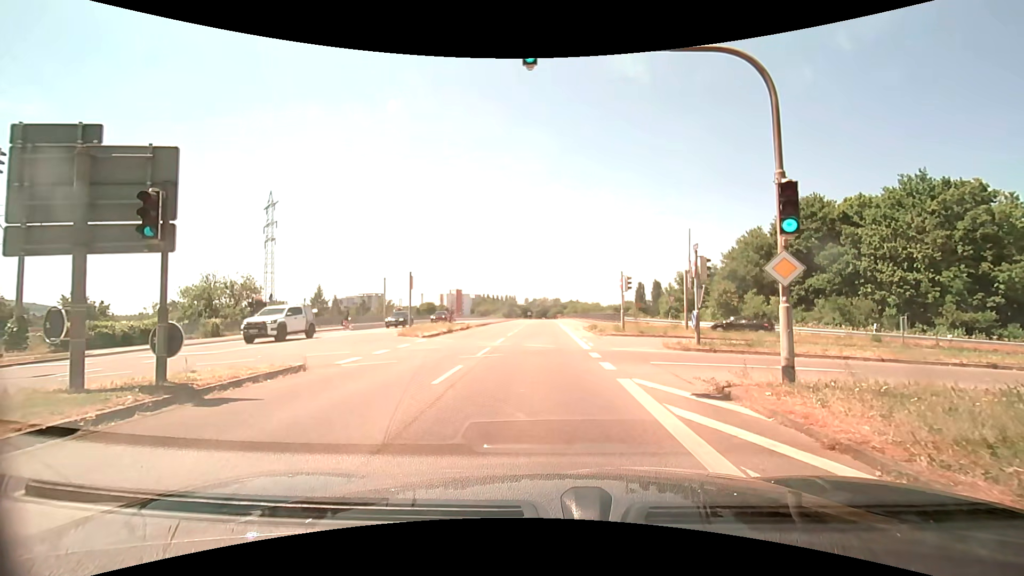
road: secondary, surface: asphalt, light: Day
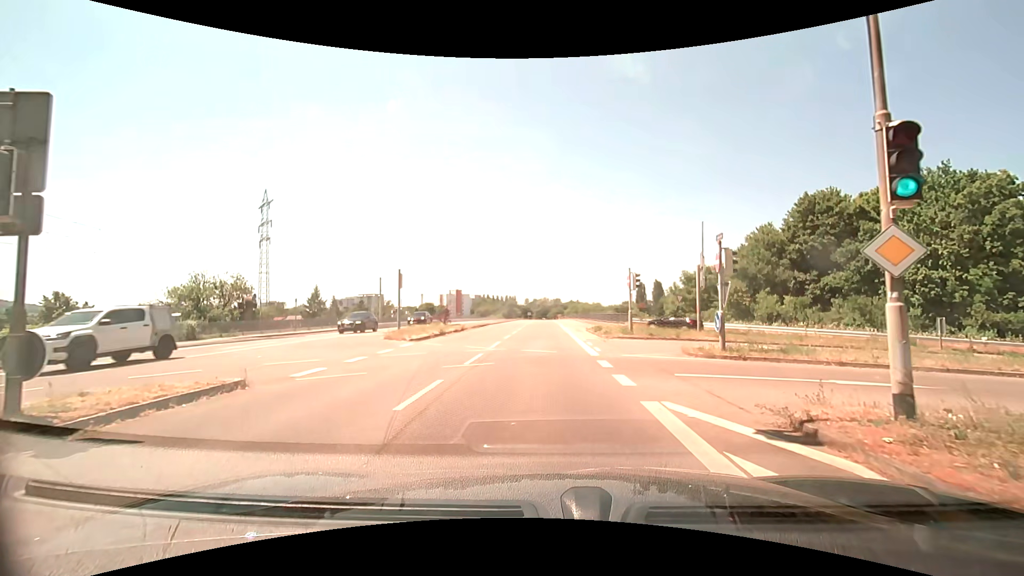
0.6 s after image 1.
(-0.1, +2.6) m; -2°
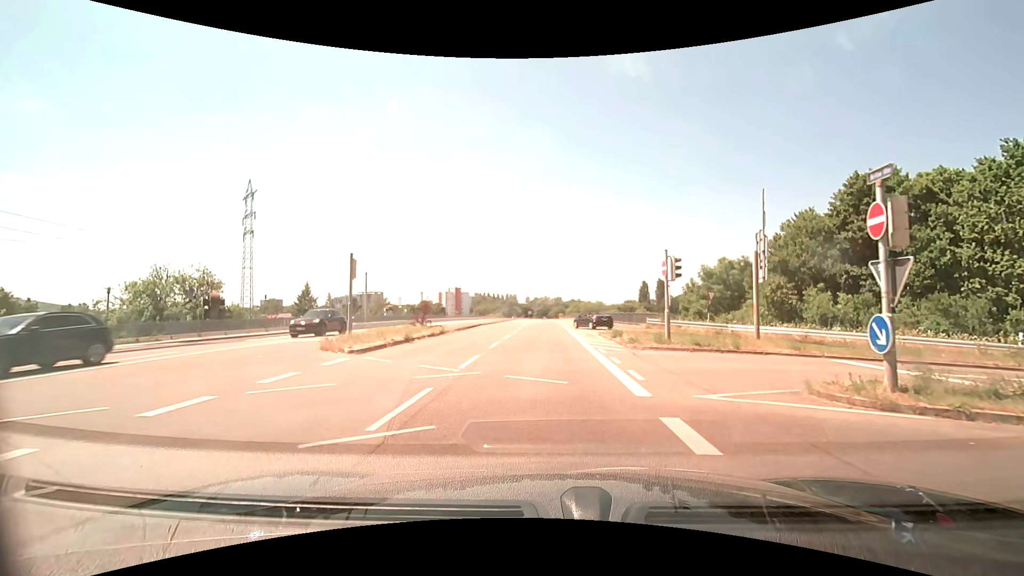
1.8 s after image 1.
(0.0, +7.5) m; 0°
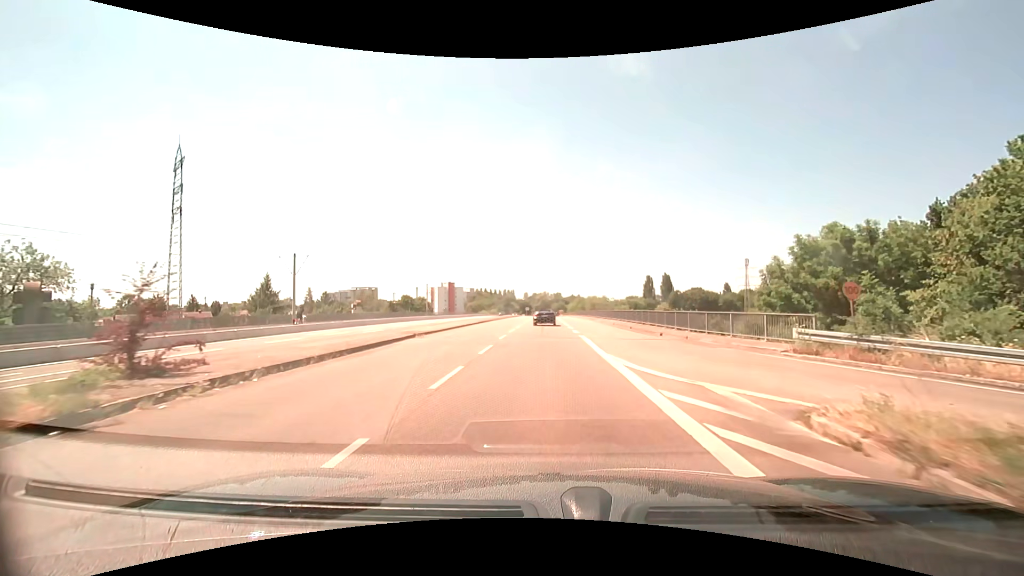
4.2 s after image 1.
(+0.1, +22.0) m; 0°
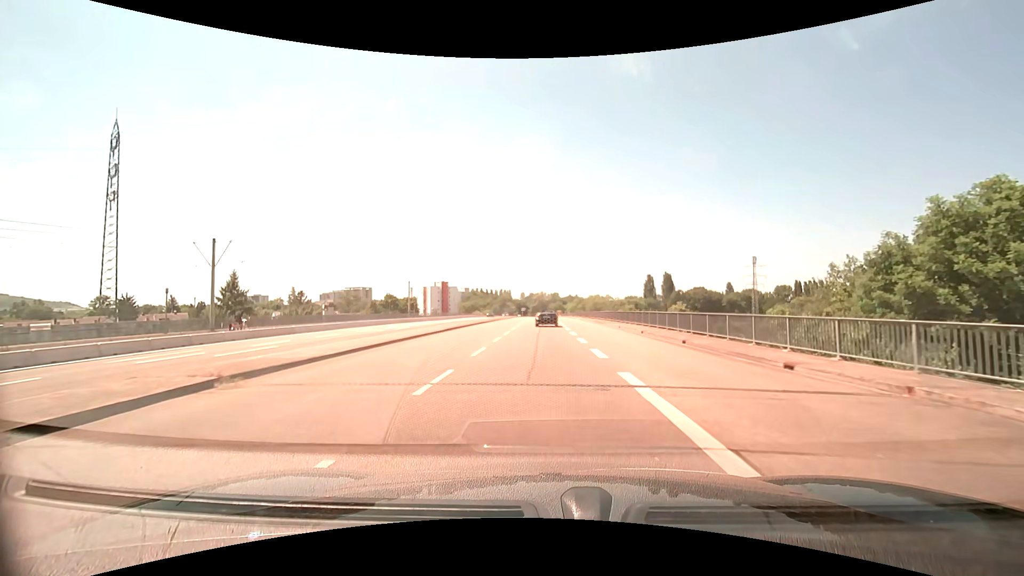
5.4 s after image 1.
(0.0, +12.9) m; 0°
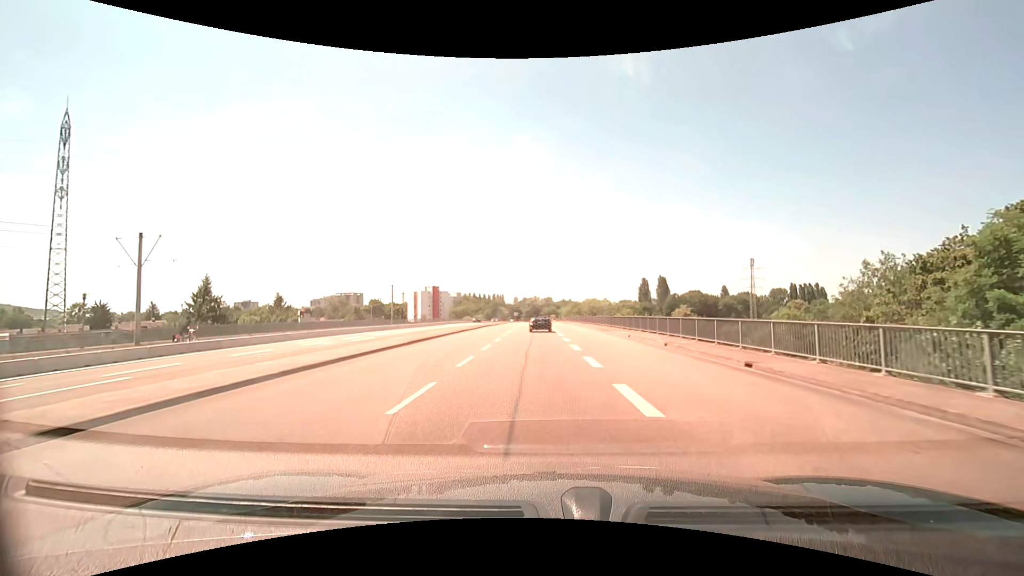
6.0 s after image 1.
(0.0, +6.7) m; +1°
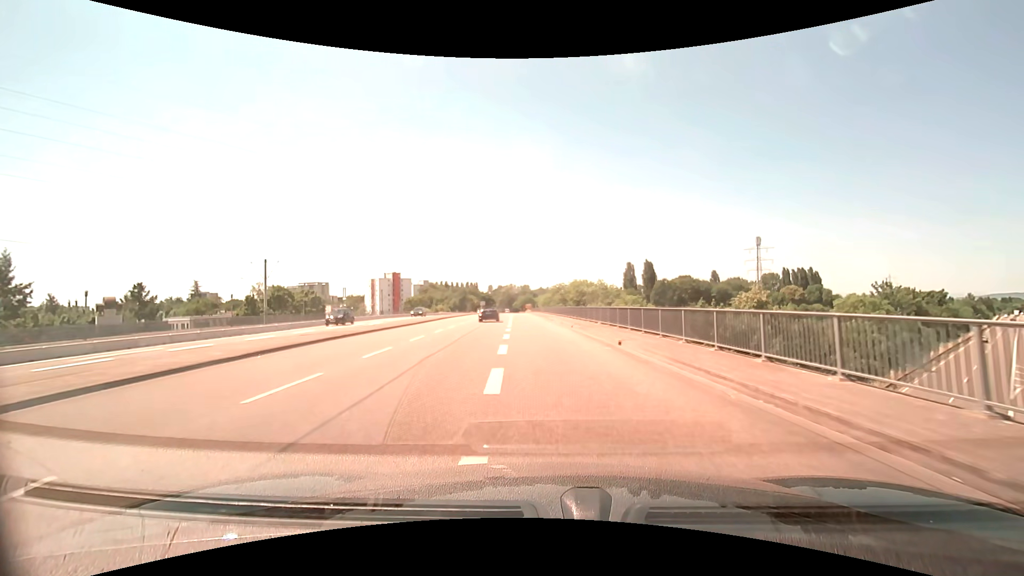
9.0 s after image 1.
(+1.1, +35.1) m; +2°
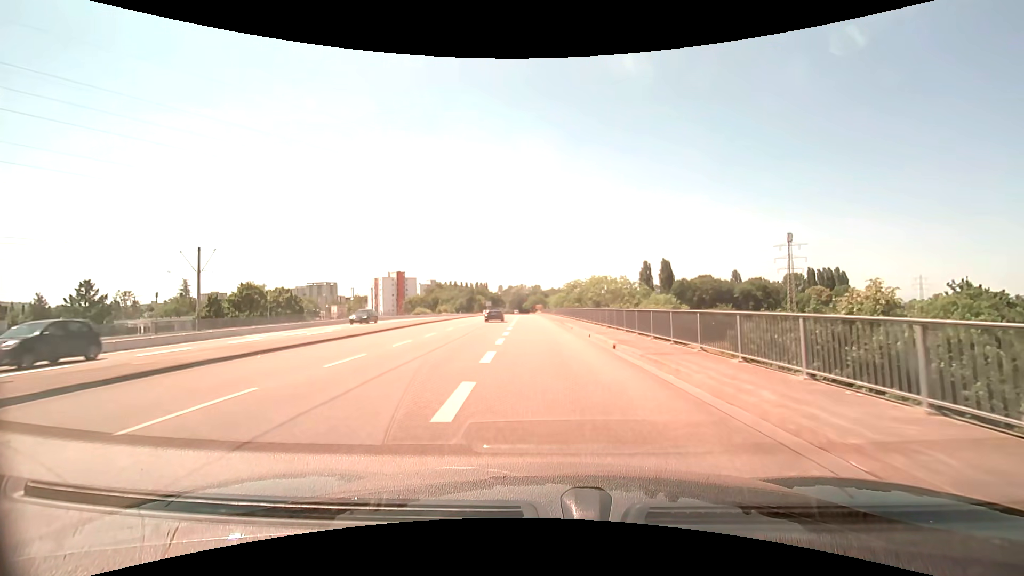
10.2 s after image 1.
(-0.2, +13.7) m; -2°
(0, +10) (0, +20) (-1, +30) (-1, +40) (-1, +50) (-2, +60) (-2, +70) (-2, +80) (-3, +90) (-3, +100) m
